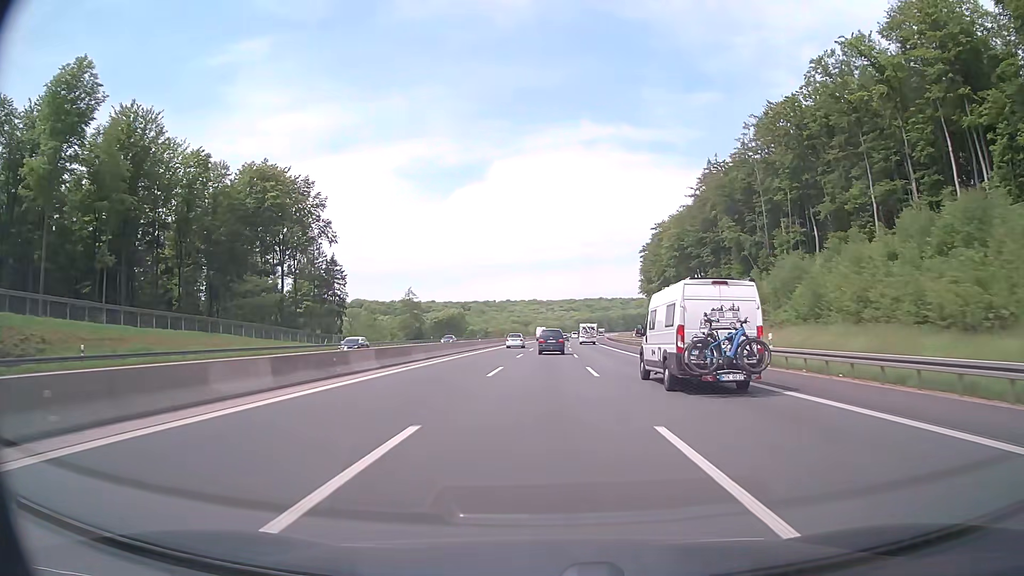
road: motorway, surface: asphalt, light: Day
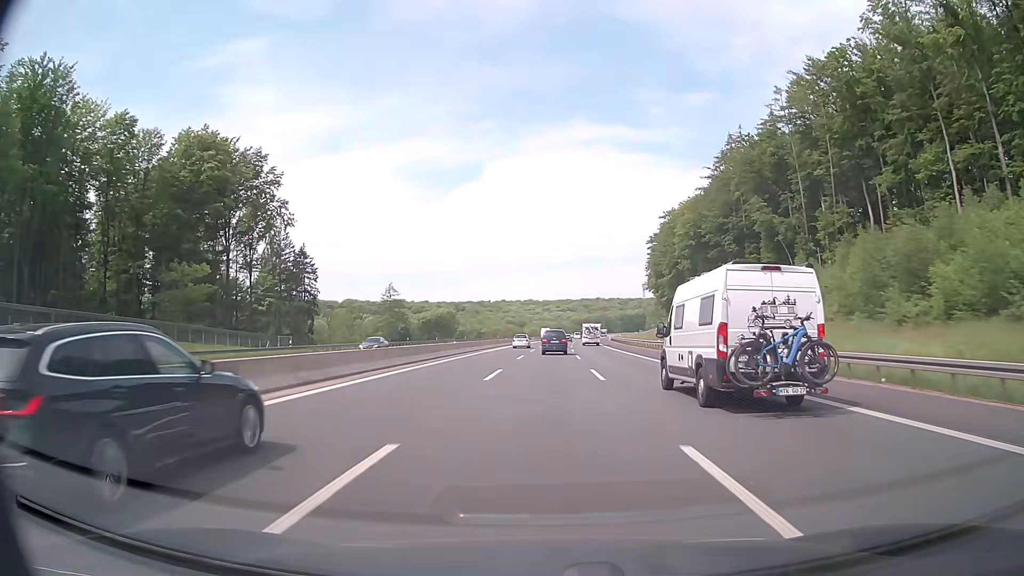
(+0.1, +19.7) m; 0°
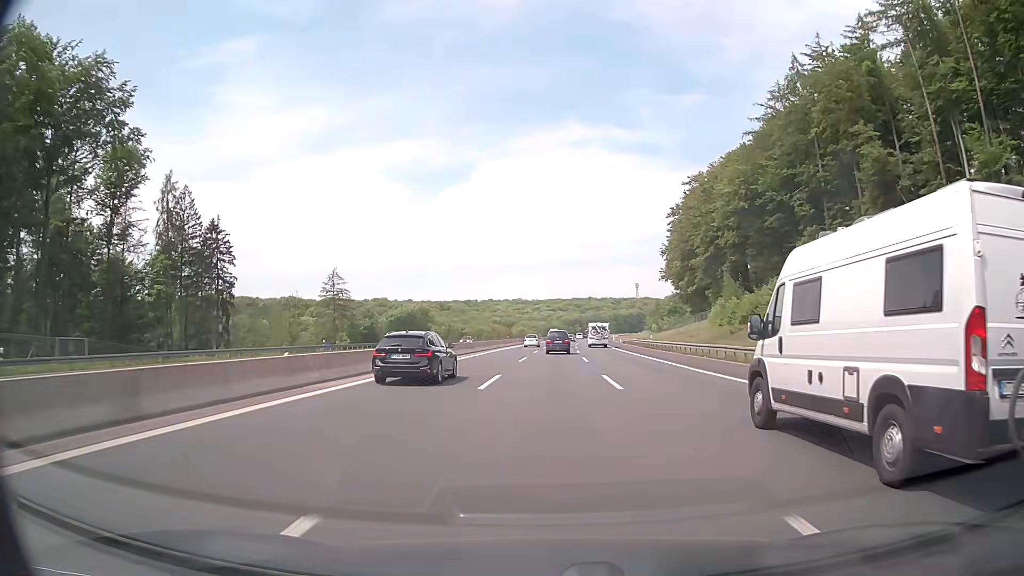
(+0.2, +39.4) m; +1°
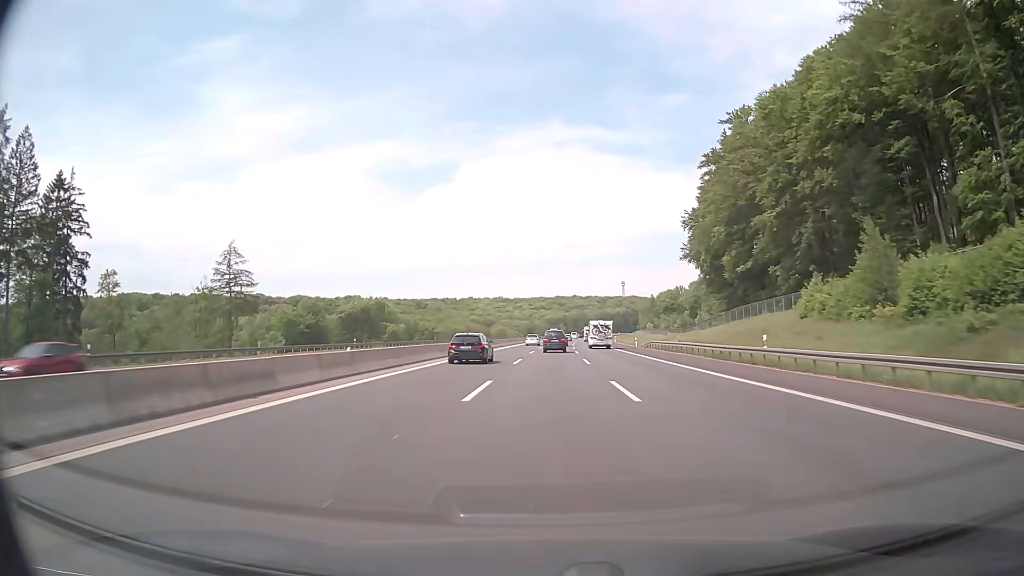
(+0.4, +39.4) m; +1°
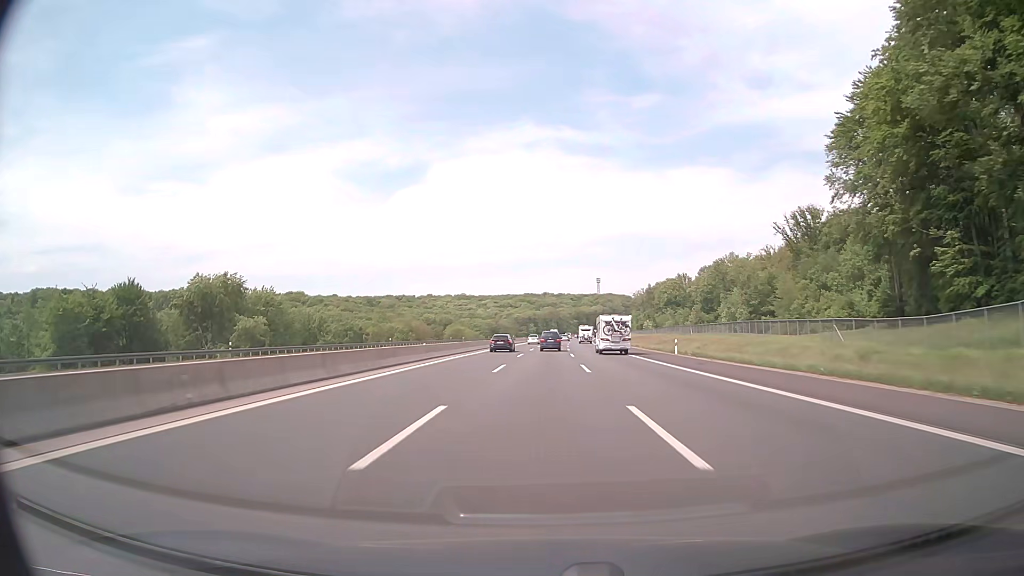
(+1.8, +79.2) m; +3°
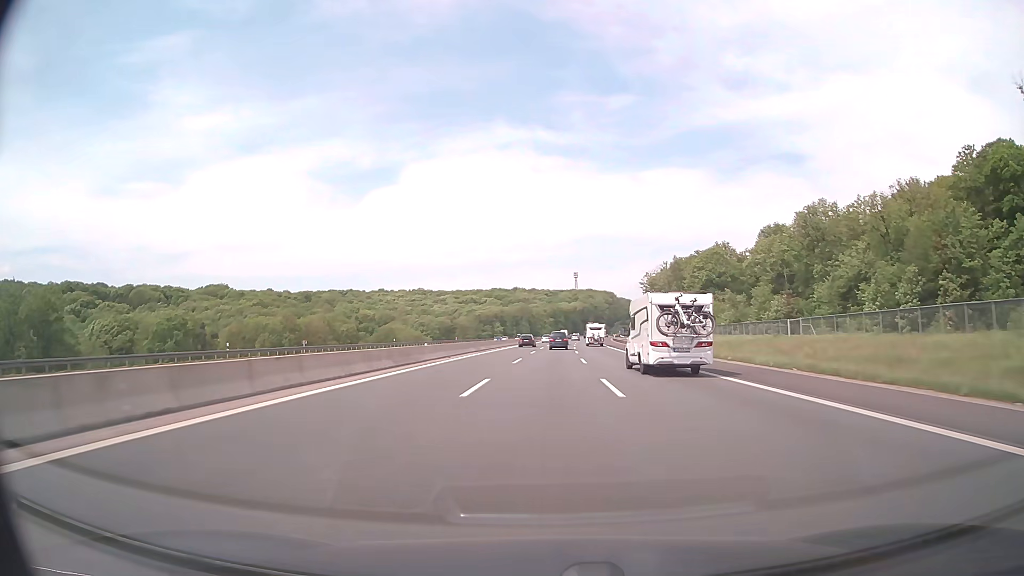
(+2.0, +100.4) m; +2°
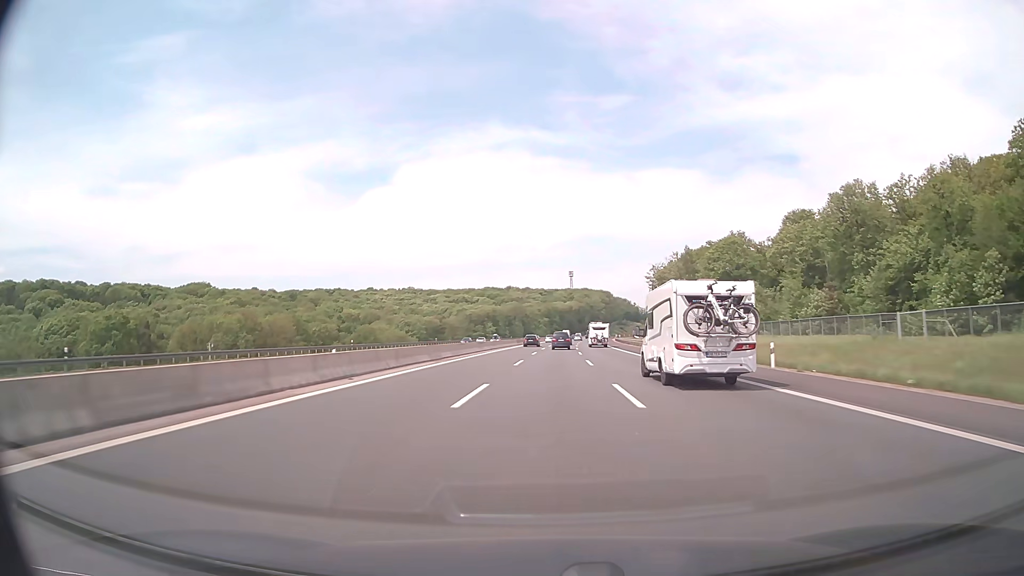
(+0.1, +20.3) m; 0°
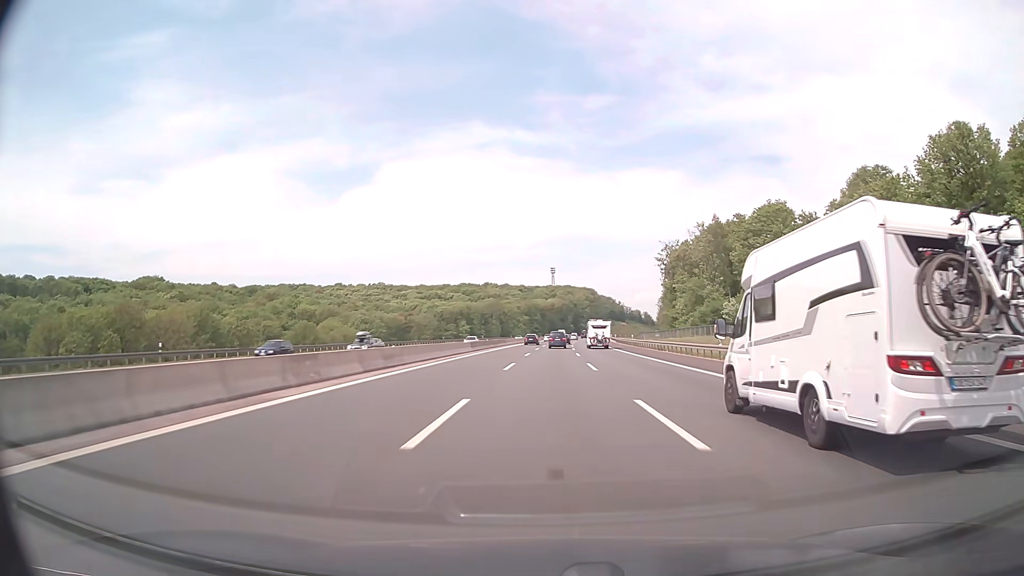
(+0.5, +40.8) m; +1°
(0, +10) (0, +20) (0, +30) (+1, +40) (+1, +50) (+1, +60) (+2, +70) (+2, +80) (+2, +90) (+3, +100) m
